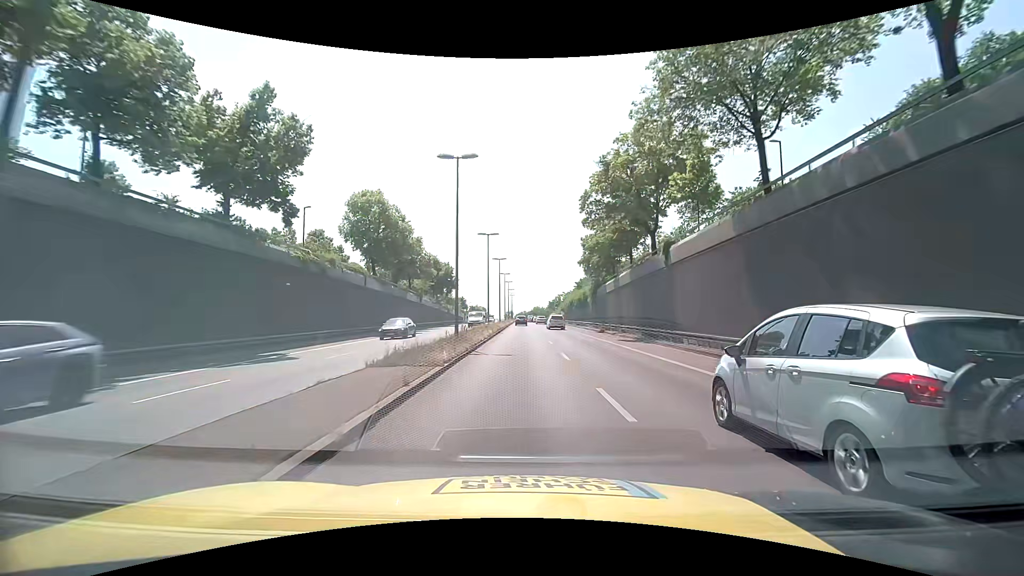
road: trunk_link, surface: asphalt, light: Day
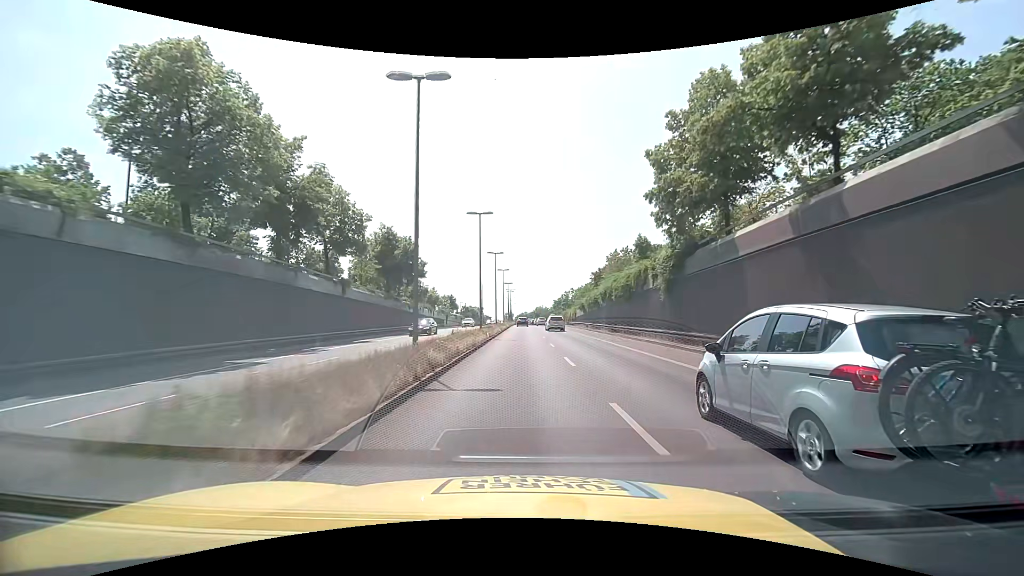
(-0.1, +28.7) m; 0°
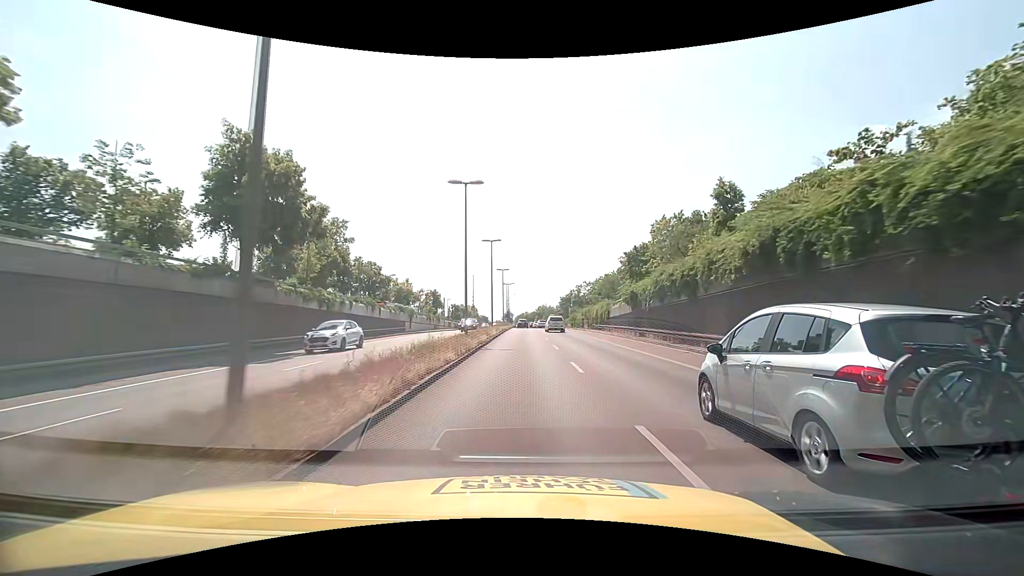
(0.0, +28.8) m; 0°
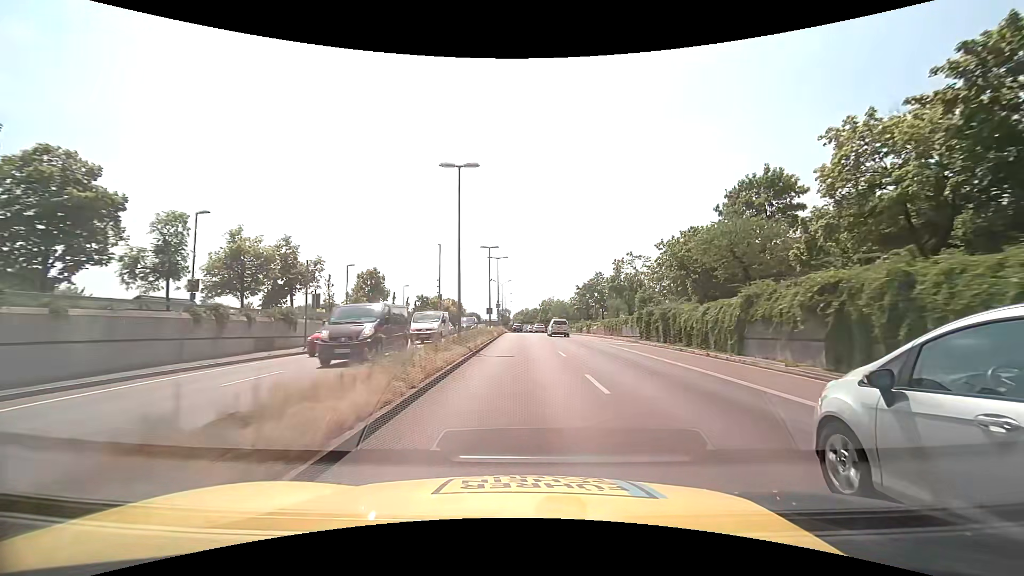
(0.0, +48.5) m; 0°
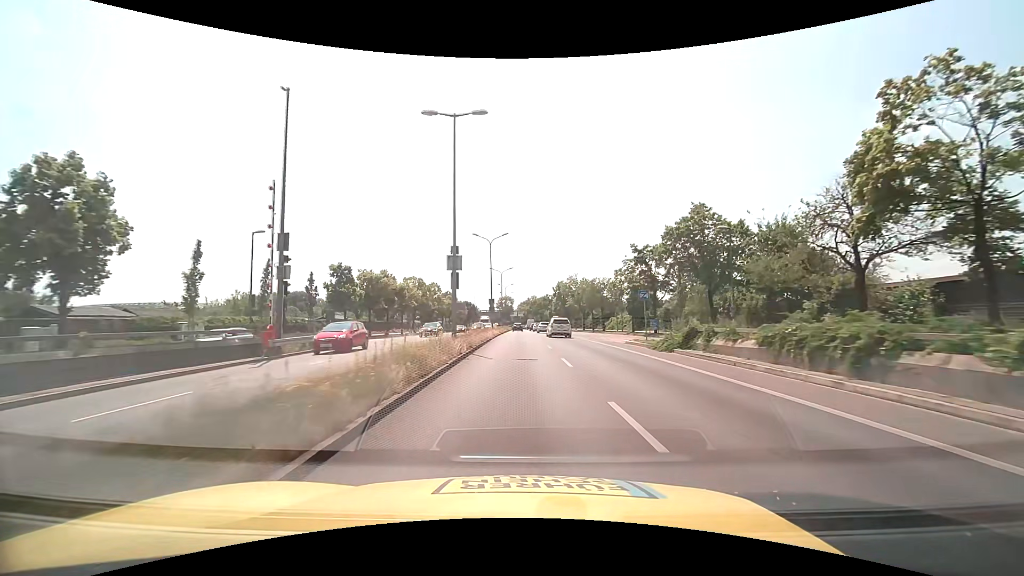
(-0.1, +49.0) m; -1°
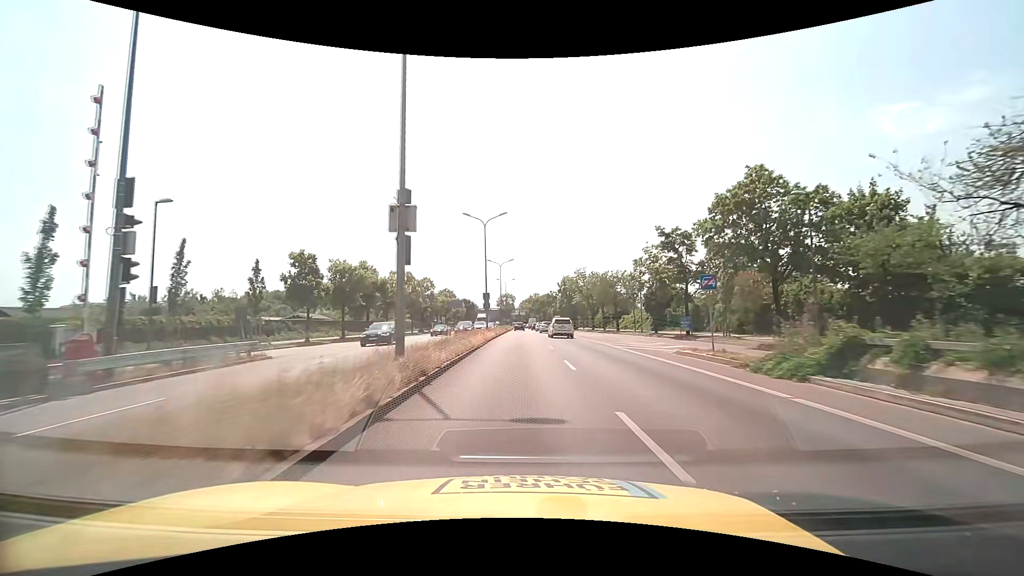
(0.0, +9.9) m; 0°
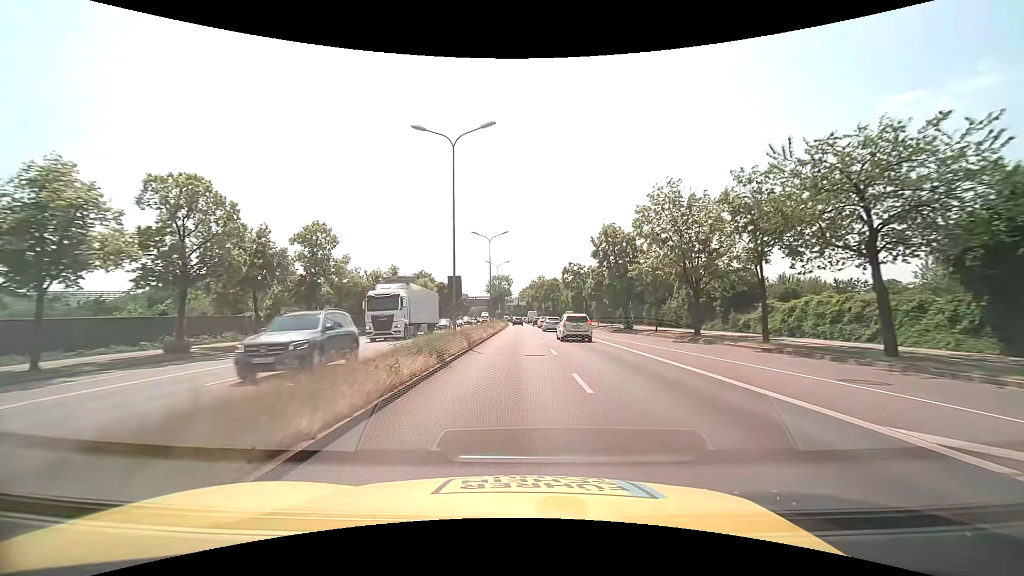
(-0.2, +49.4) m; 0°
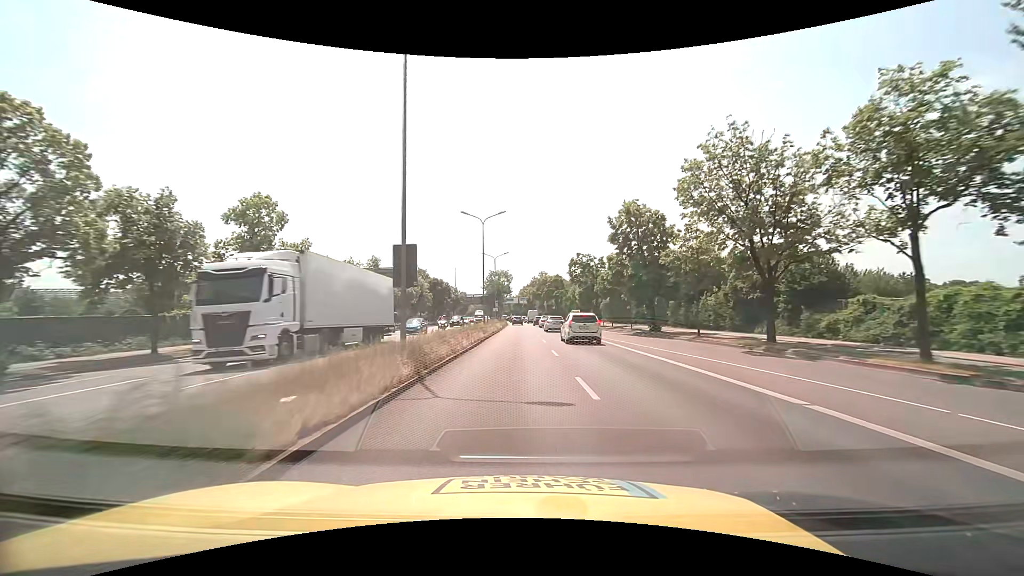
(0.0, +9.9) m; 0°
(0, +10) (0, +20) (0, +30) (0, +40) (0, +50) (0, +60) (-1, +70) (-1, +80) (-1, +90) (-2, +100) m
